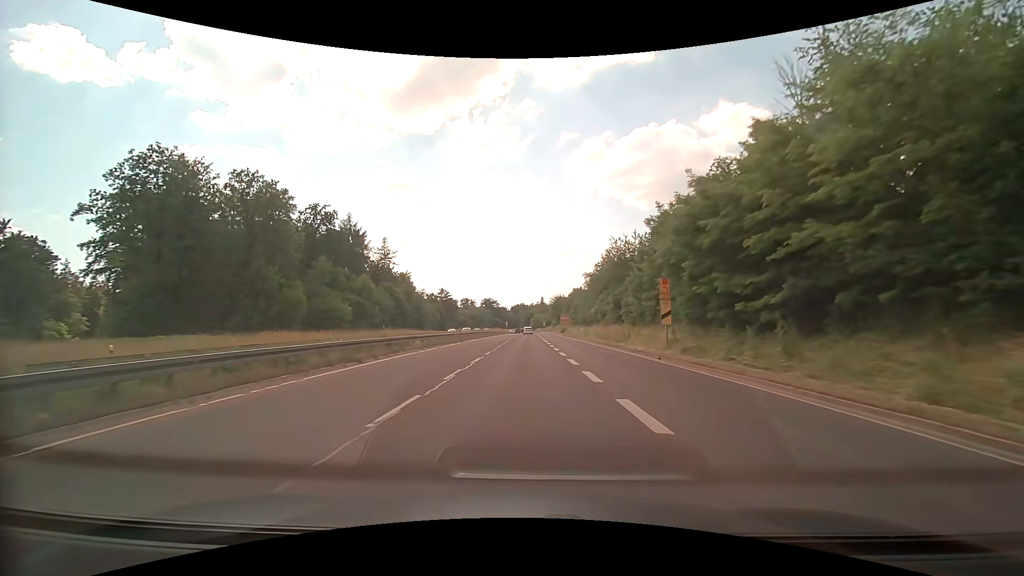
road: trunk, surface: asphalt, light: Day
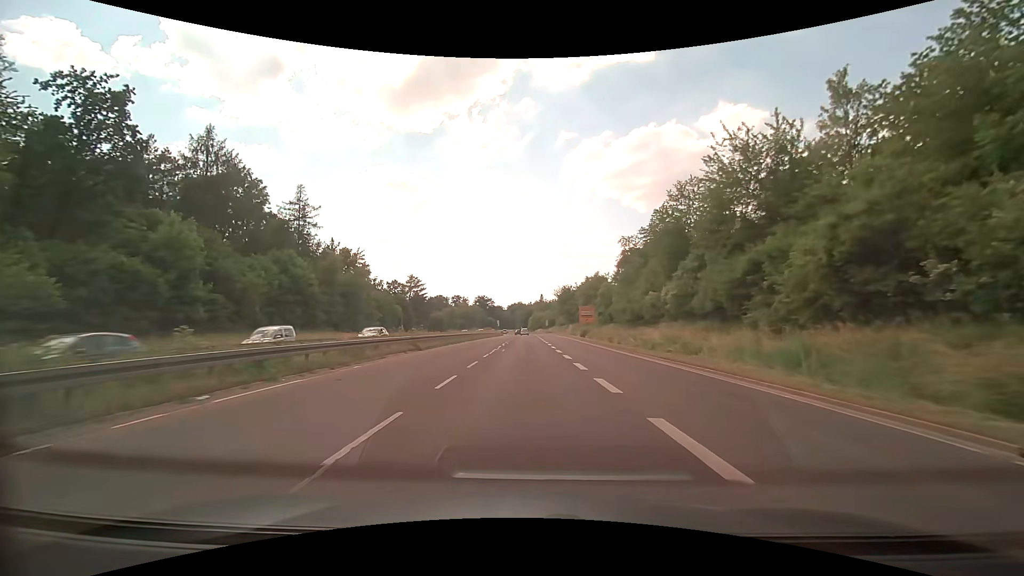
(0.0, +44.0) m; +1°
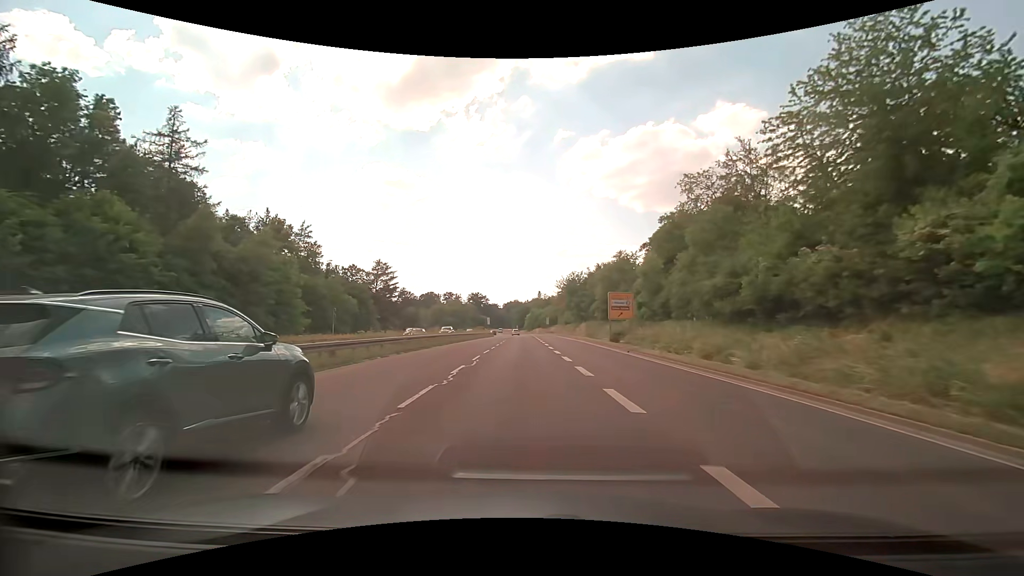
(-0.1, +26.6) m; 0°
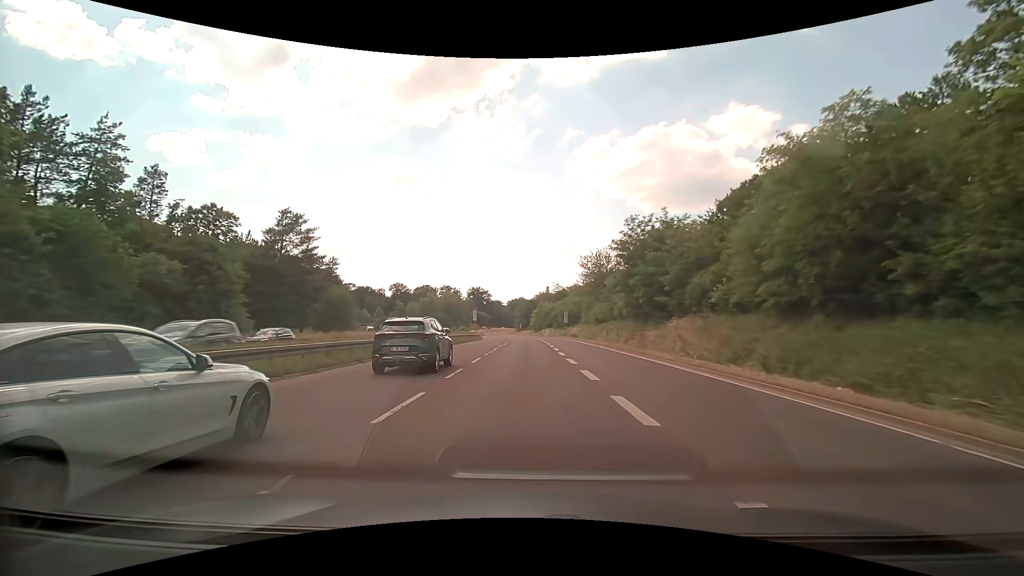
(0.0, +43.0) m; -1°
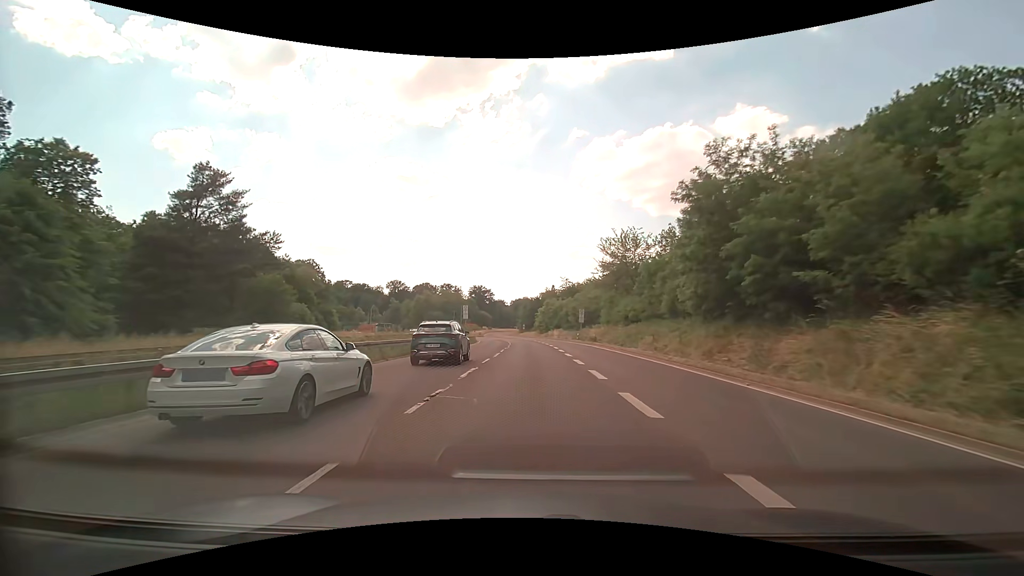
(-0.1, +17.2) m; 0°
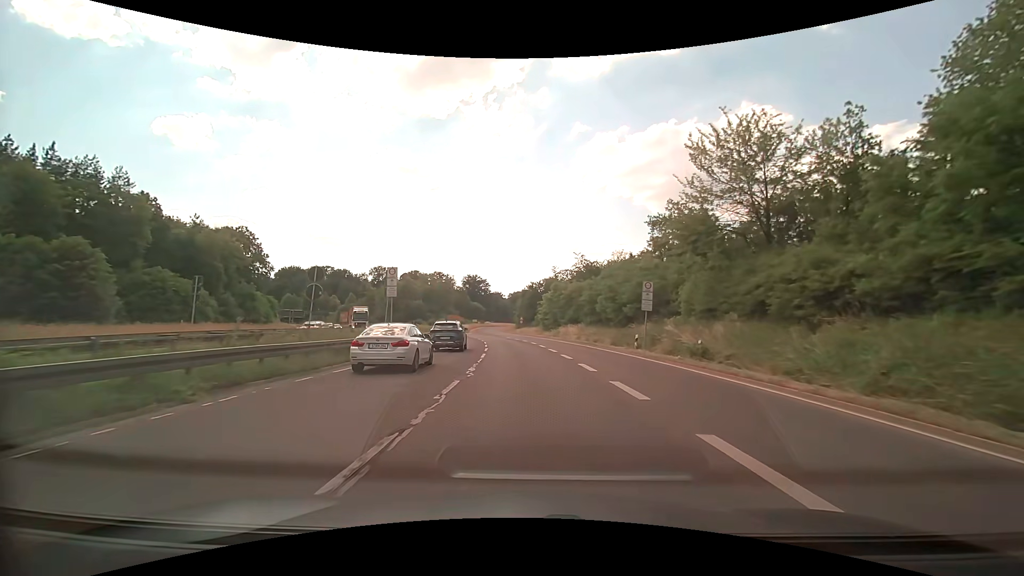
(0.0, +34.2) m; 0°
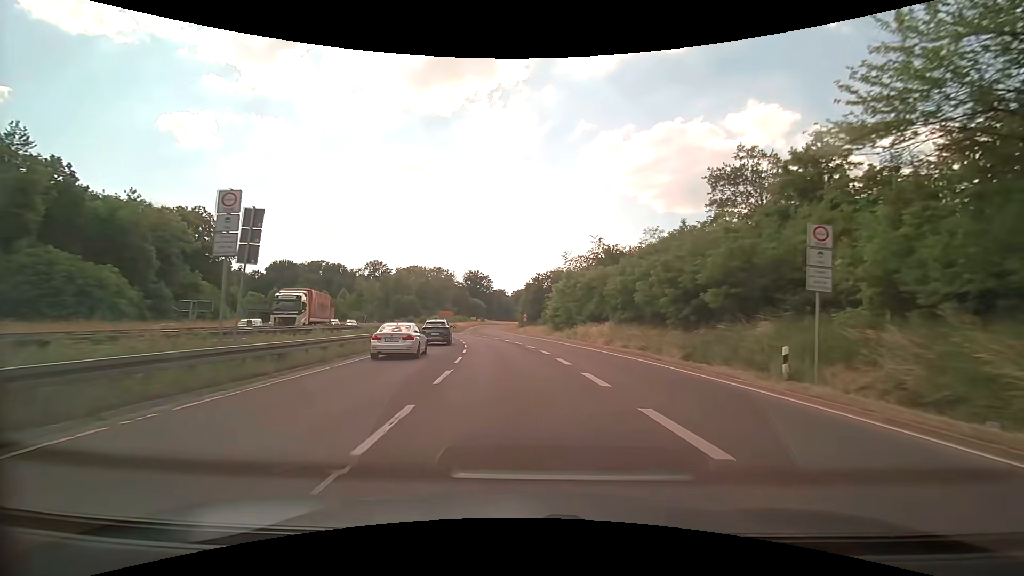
(0.0, +16.2) m; 0°
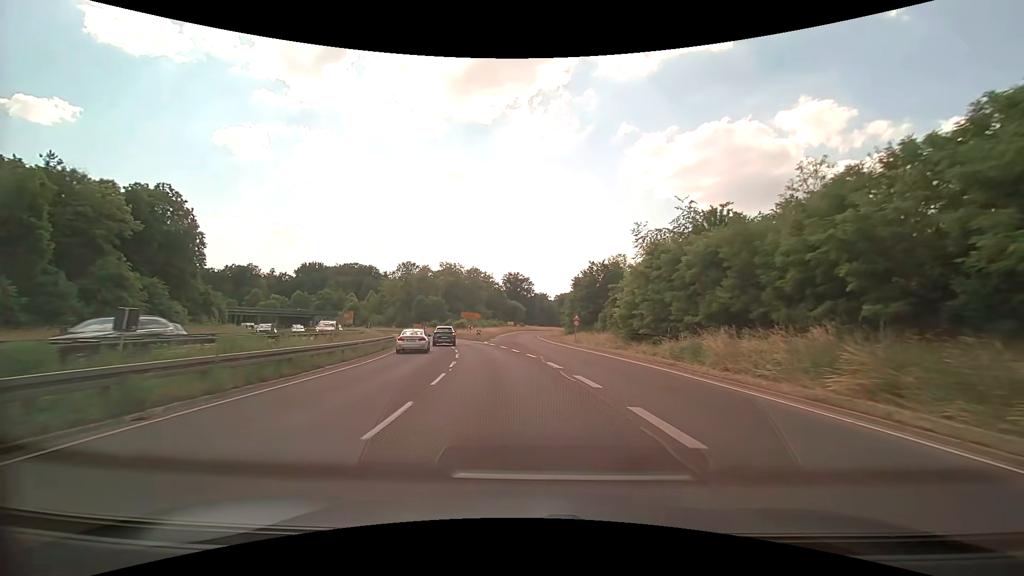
(-0.7, +23.1) m; -5°
(0, +10) (-1, +20) (-2, +30) (-4, +40) (-6, +49) (-9, +59) (-12, +69) (-15, +78) (-20, +87) (-24, +96) m
